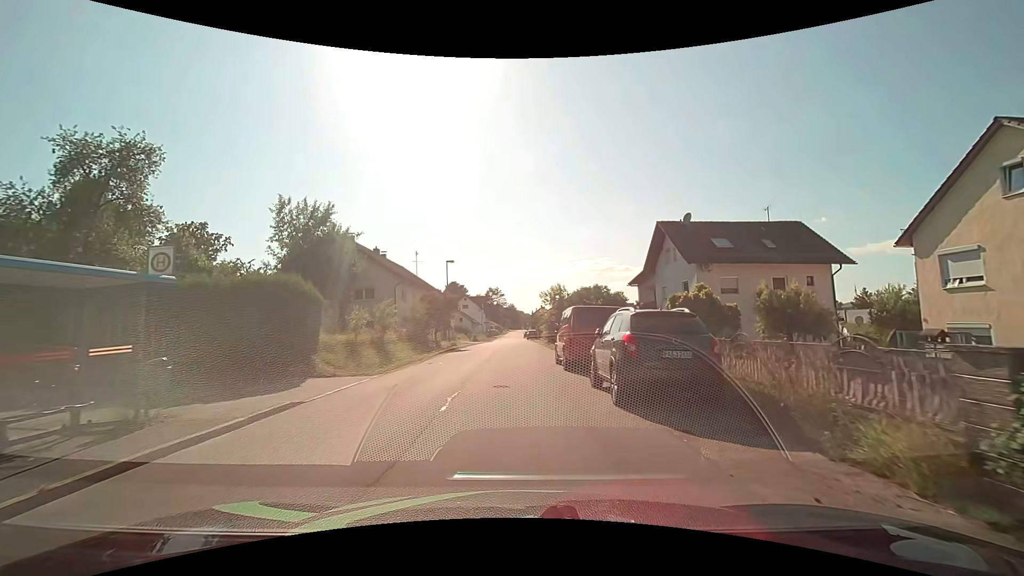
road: unclassified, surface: asphalt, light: Day
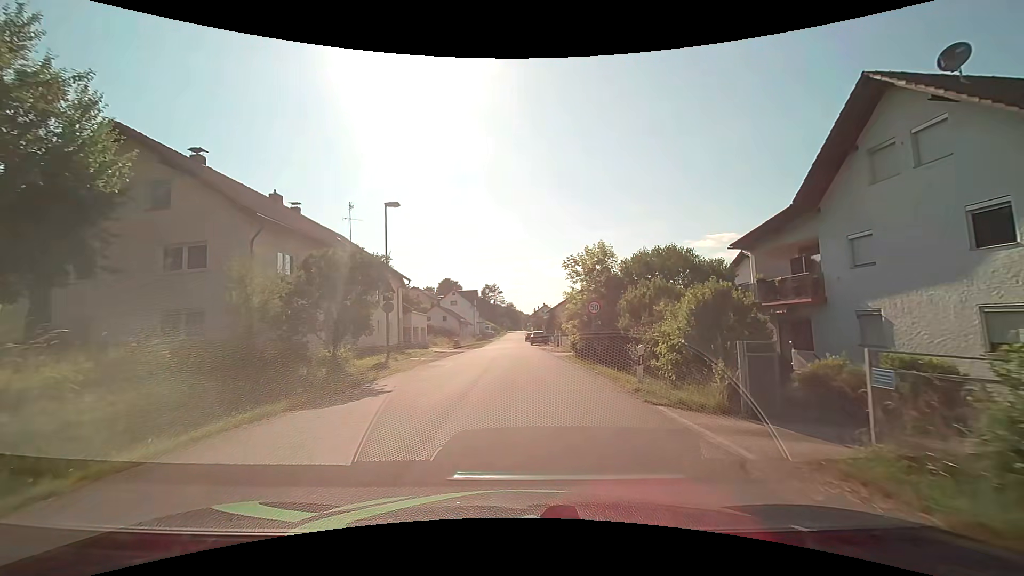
(-0.3, +22.6) m; 0°
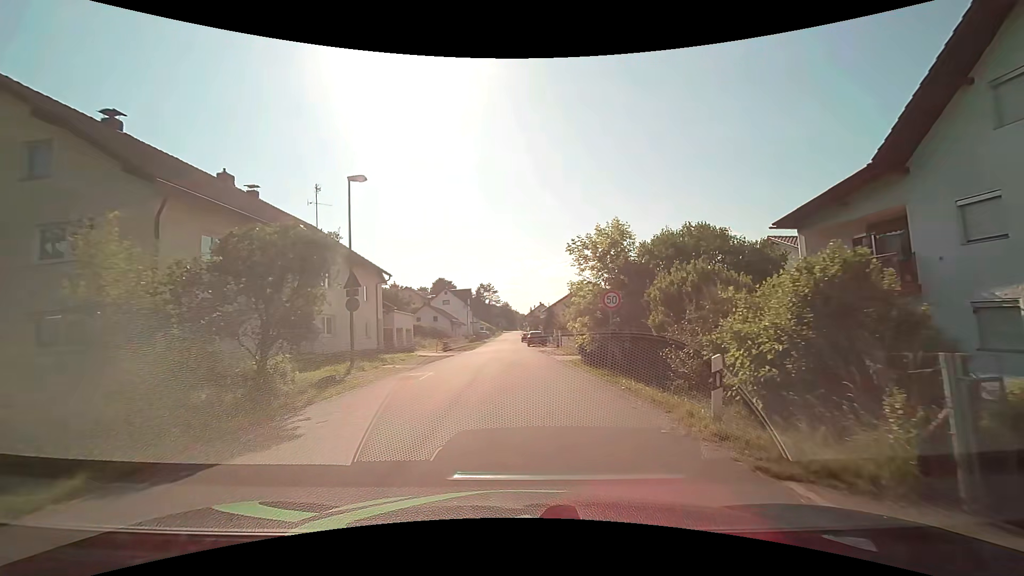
(0.0, +4.7) m; +1°
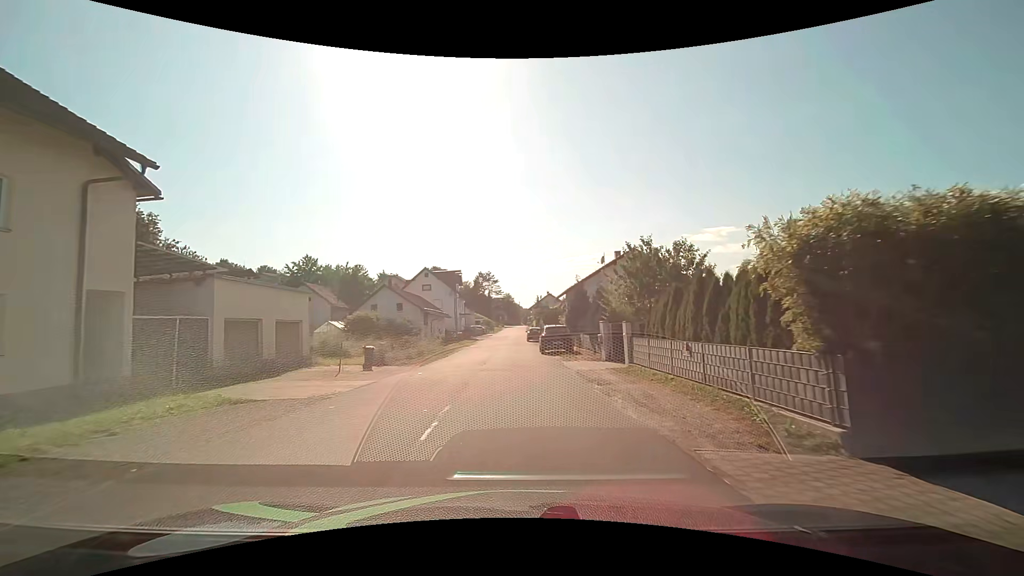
(-0.3, +24.4) m; 0°
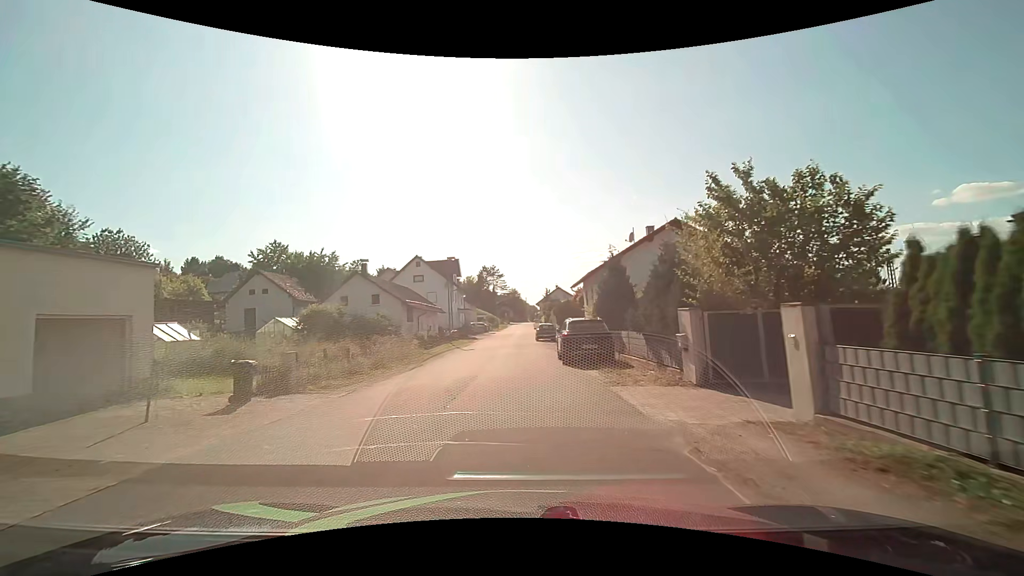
(0.0, +10.3) m; -1°
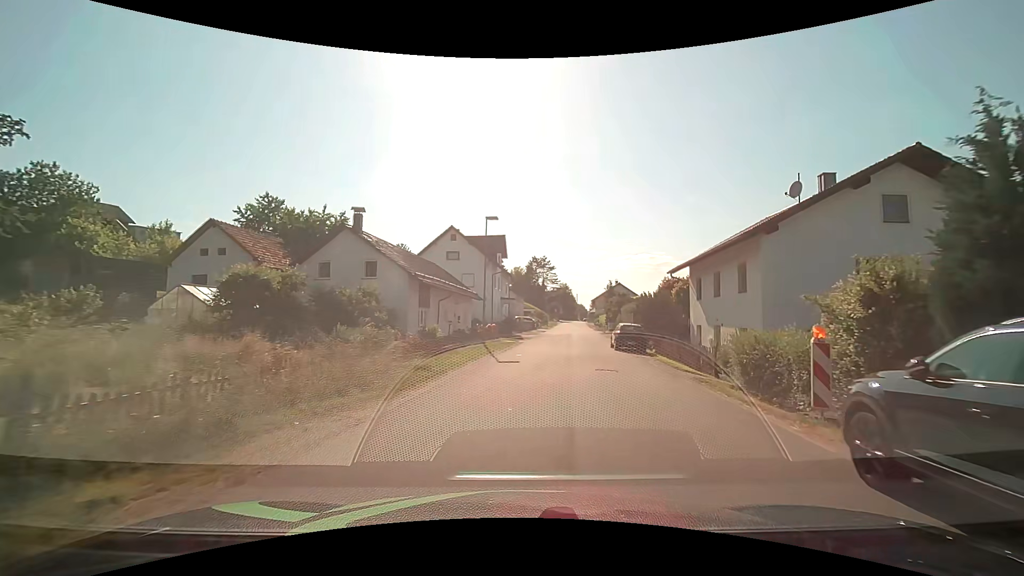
(-1.2, +14.7) m; -7°
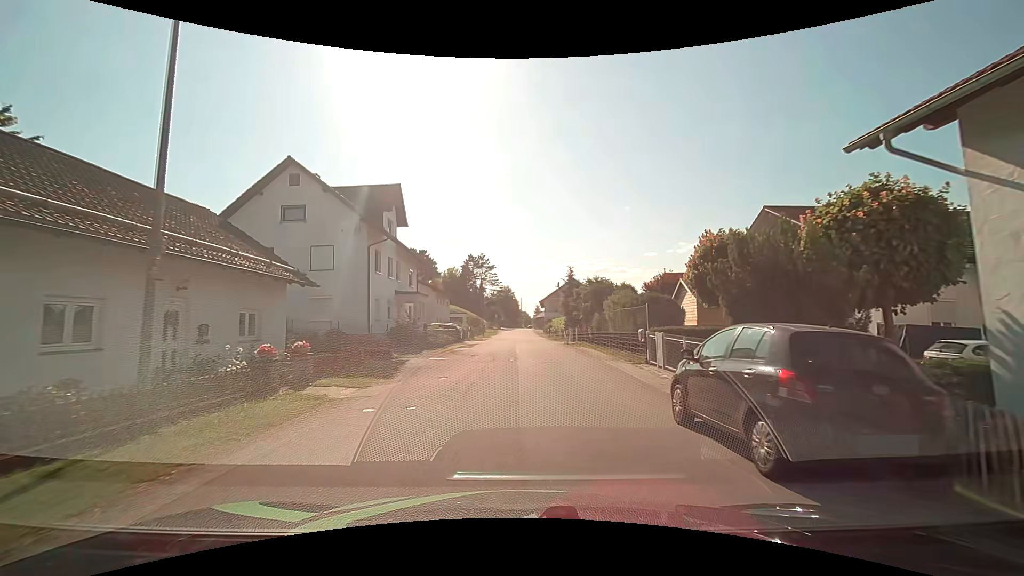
(+2.8, +22.7) m; +8°
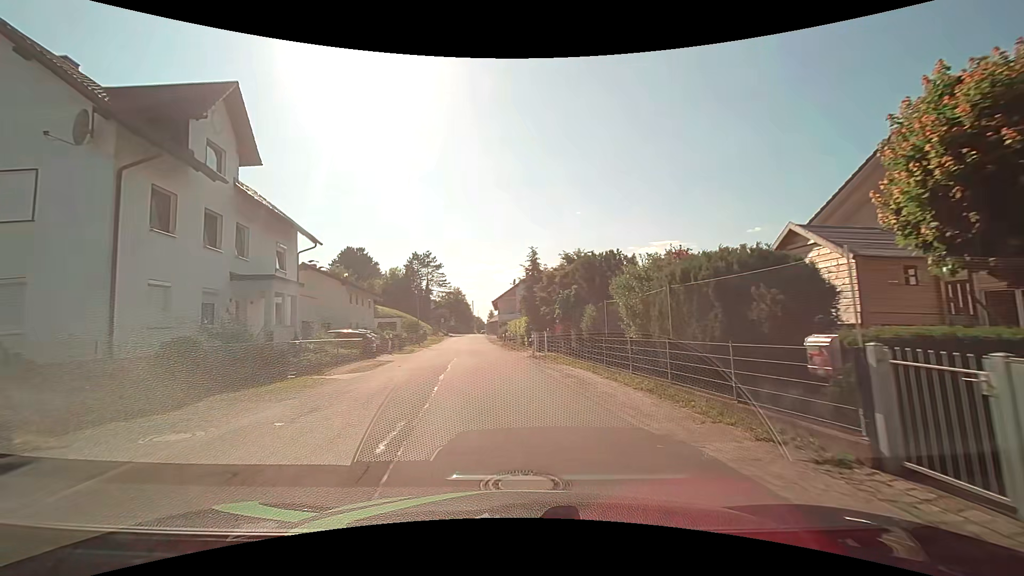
(+0.5, +13.9) m; +5°
(0, +10) (-1, +20) (-2, +30) (-3, +40) (-4, +50) (-5, +60) (-6, +70) (-7, +80) (-8, +90) (-9, +100) m
